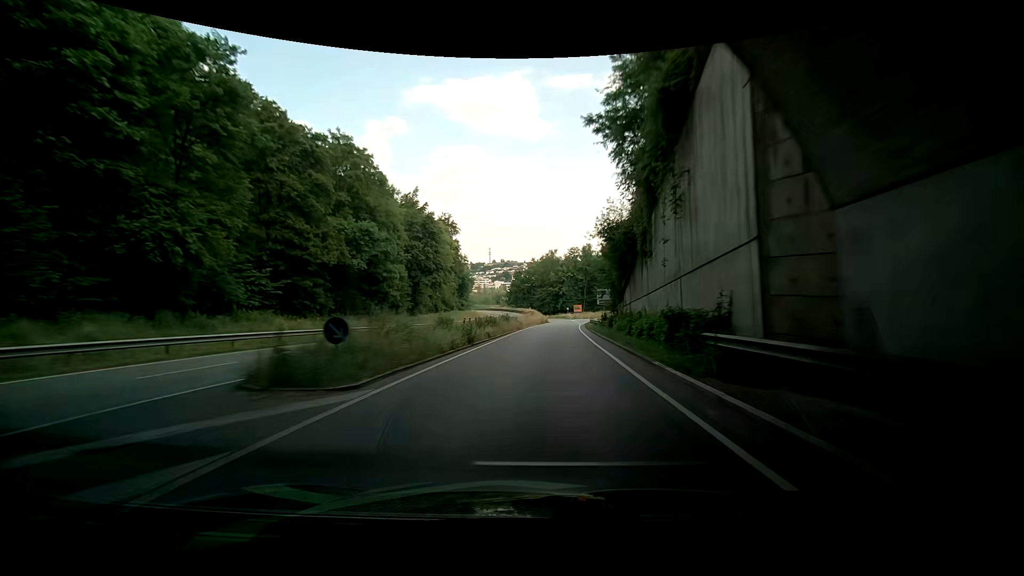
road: primary_link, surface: asphalt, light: Day
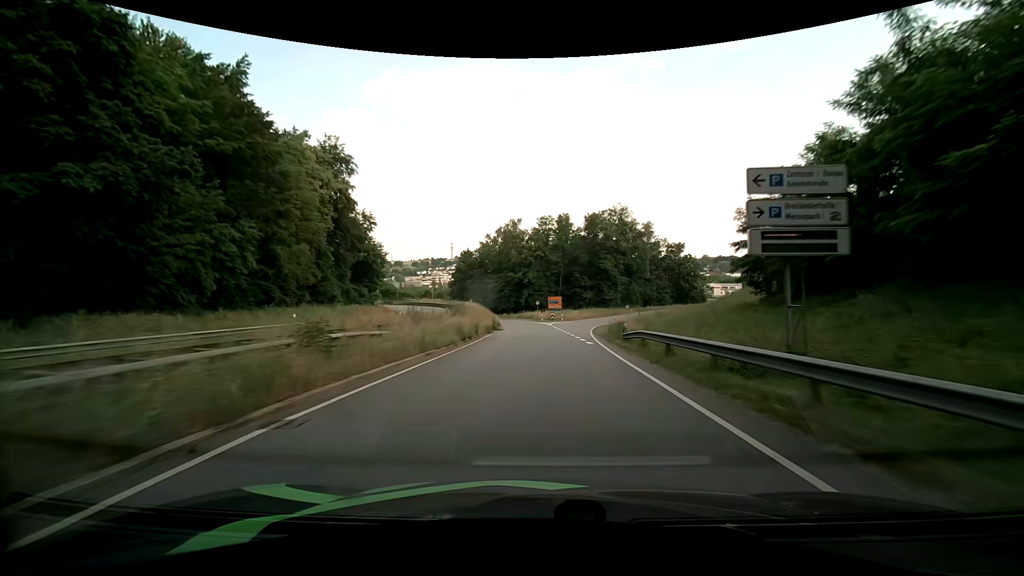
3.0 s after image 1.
(+8.4, +54.1) m; +13°
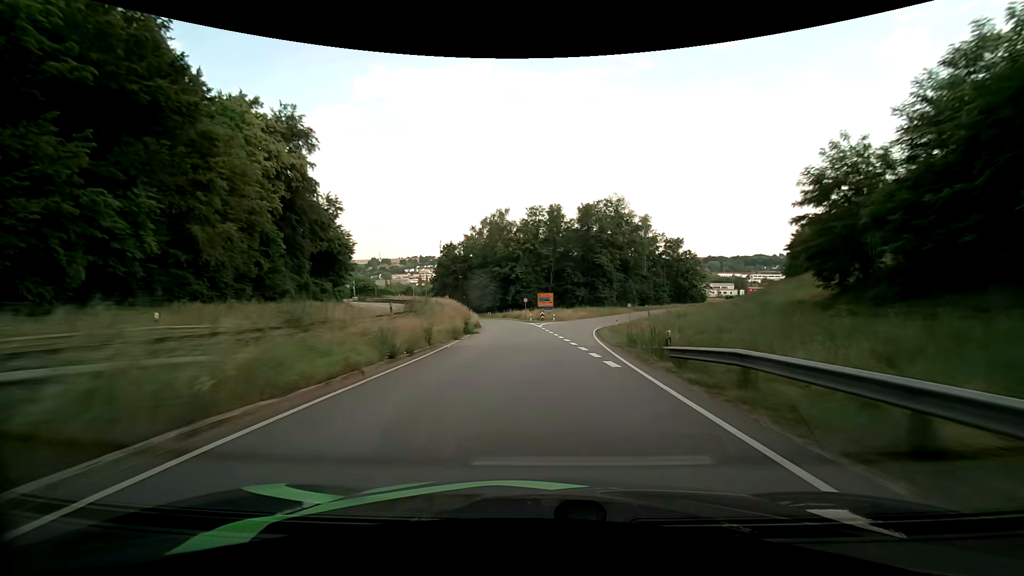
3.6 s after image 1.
(+0.1, +10.3) m; +1°
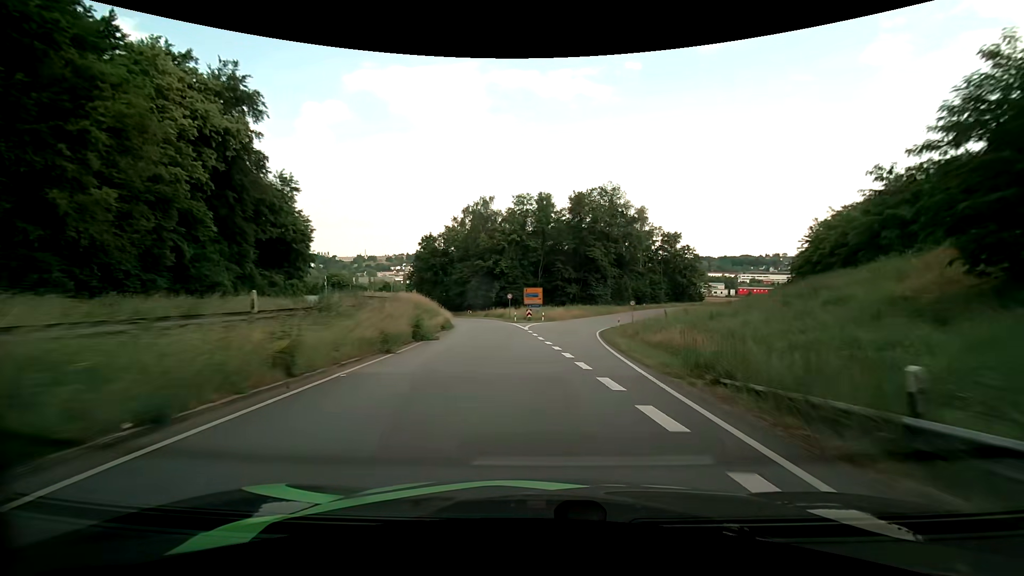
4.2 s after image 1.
(+0.1, +10.2) m; +2°
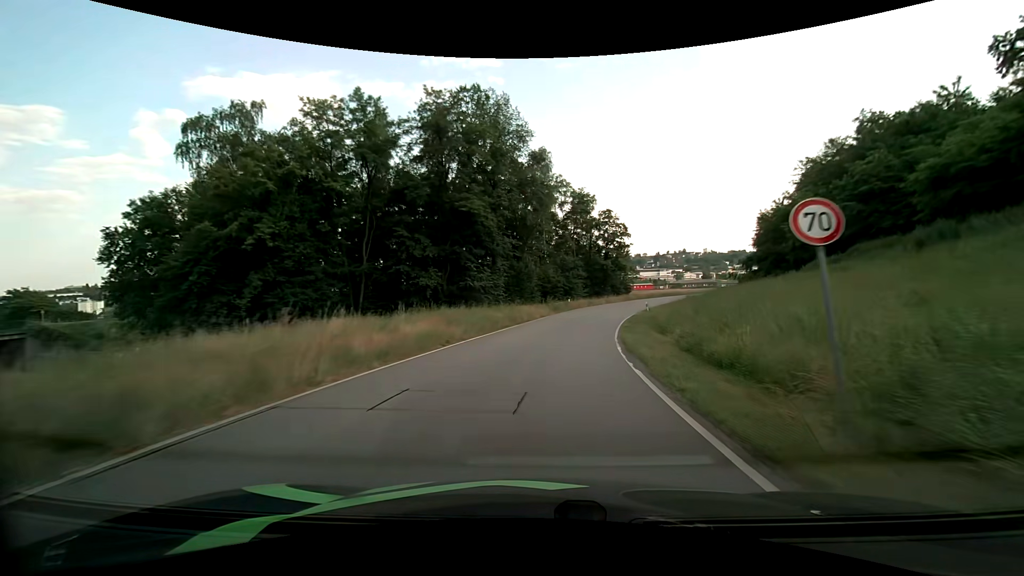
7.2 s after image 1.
(+4.7, +48.0) m; +13°
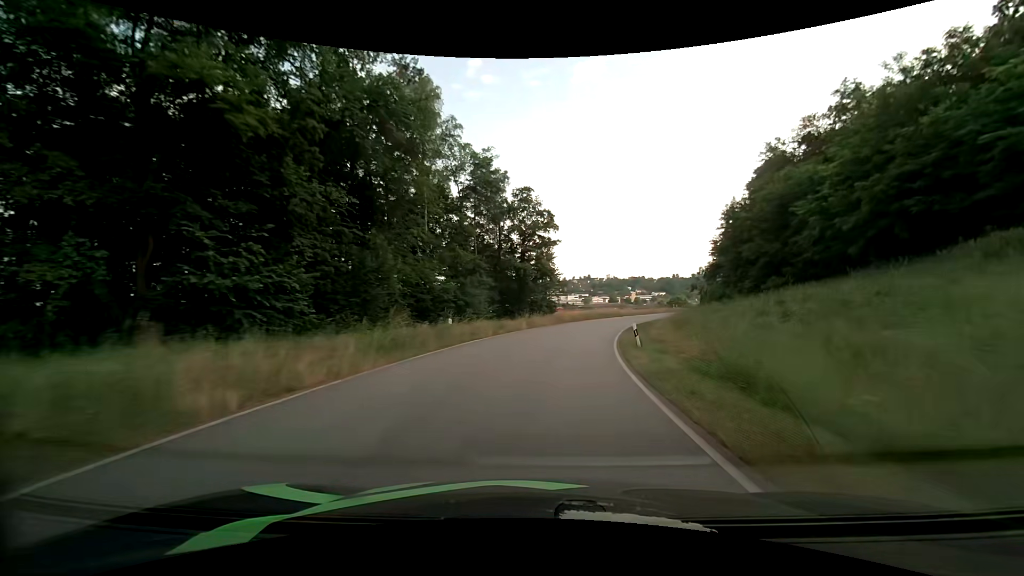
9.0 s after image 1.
(+2.8, +28.6) m; +11°
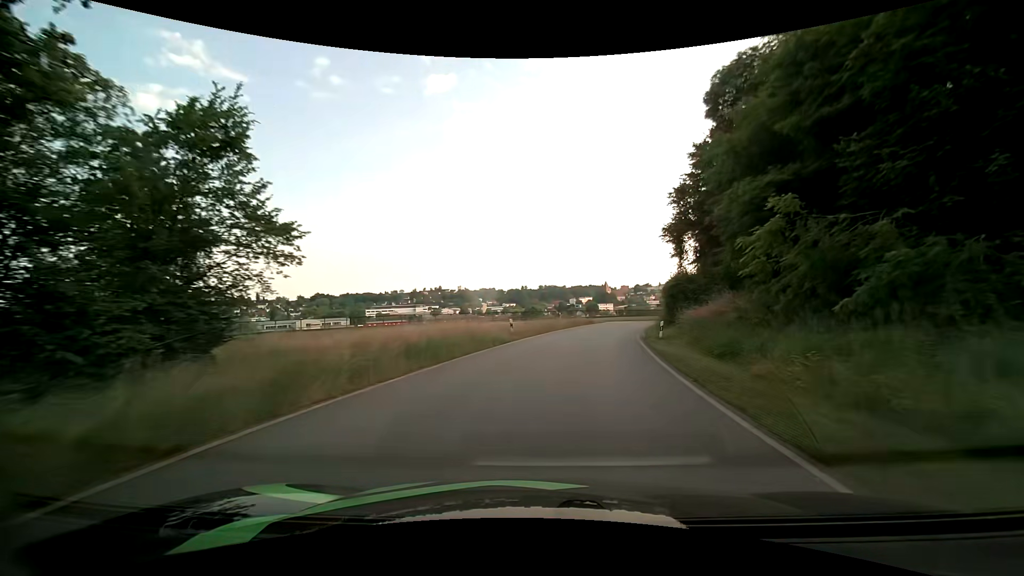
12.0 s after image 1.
(+6.5, +46.1) m; +17°
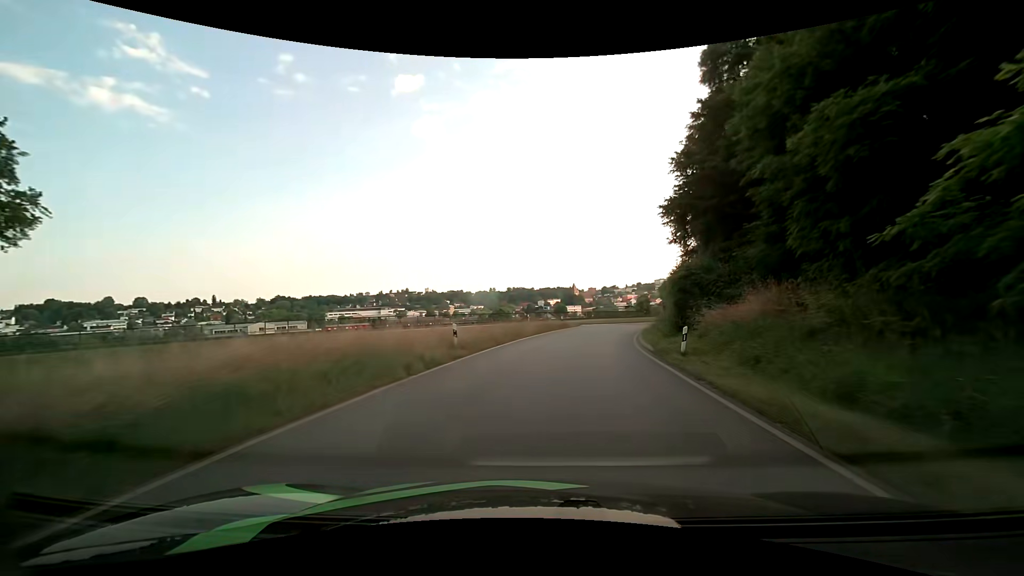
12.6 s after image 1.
(+0.3, +8.9) m; +3°
(0, +10) (+2, +20) (+4, +30) (+6, +39) (+9, +49) (+13, +58) (+17, +67) (+22, +76) (+27, +84) (+33, +93) m
